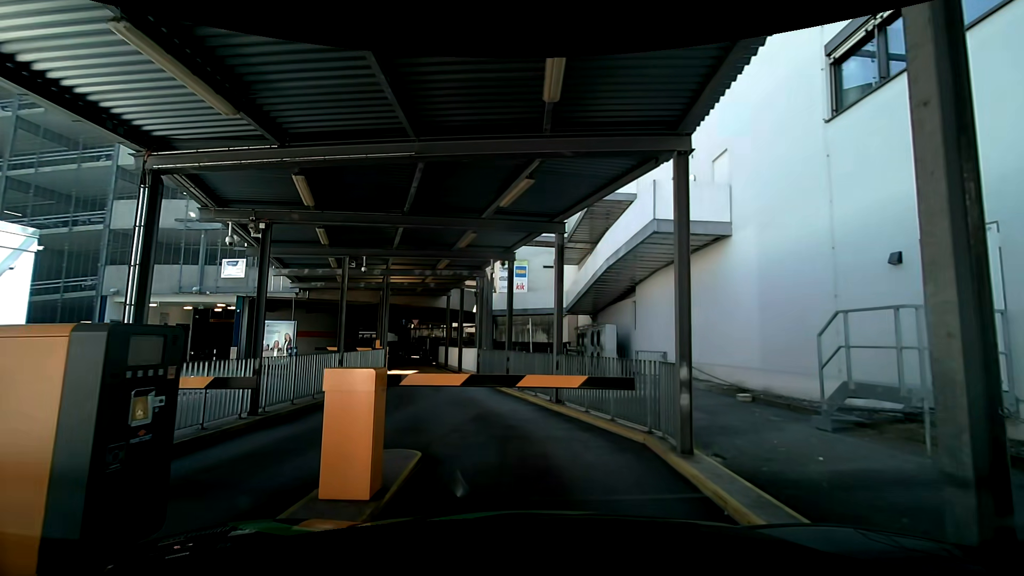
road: service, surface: asphalt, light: Day
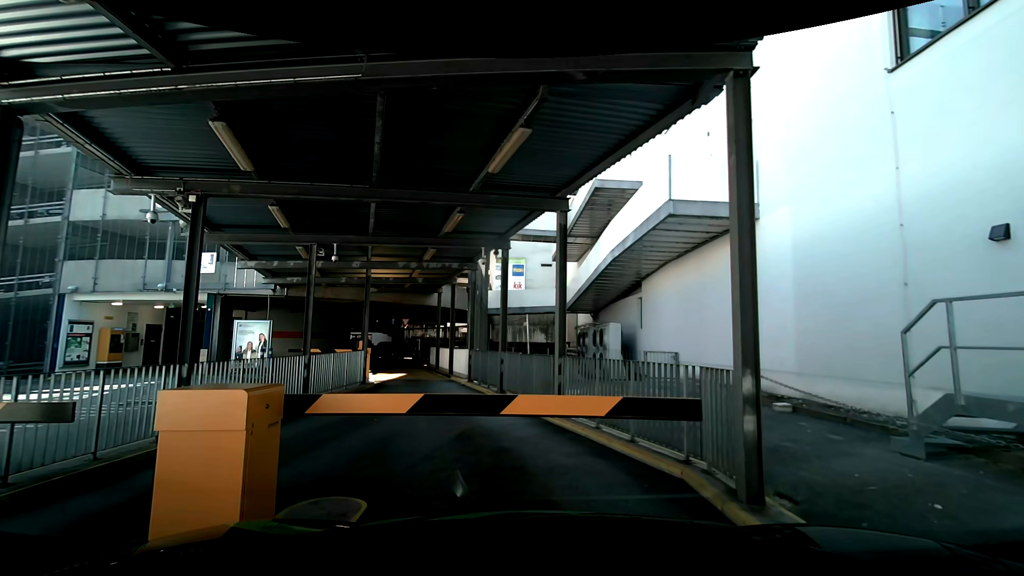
(0.0, +1.8) m; 0°
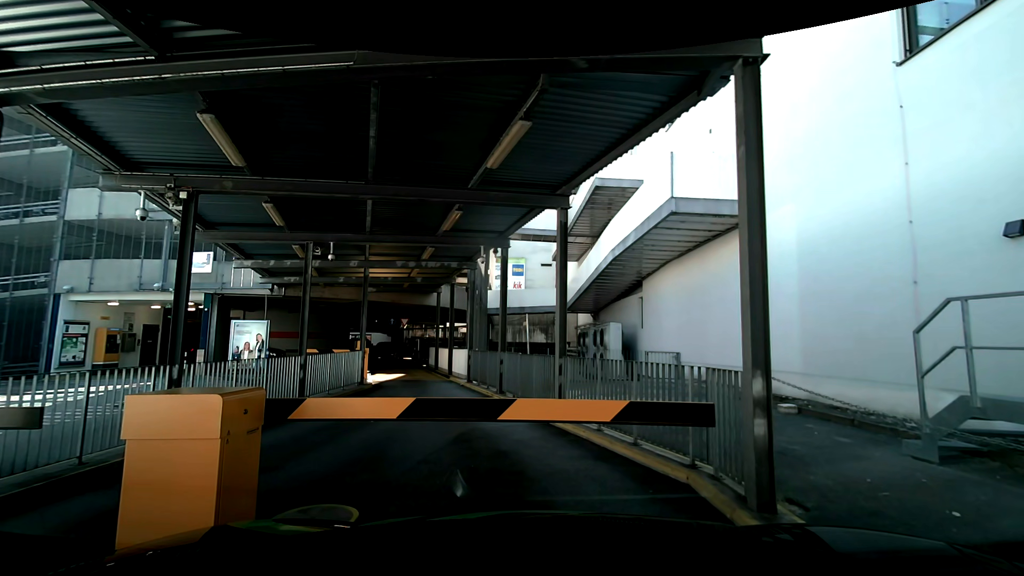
(0.0, +0.2) m; 0°
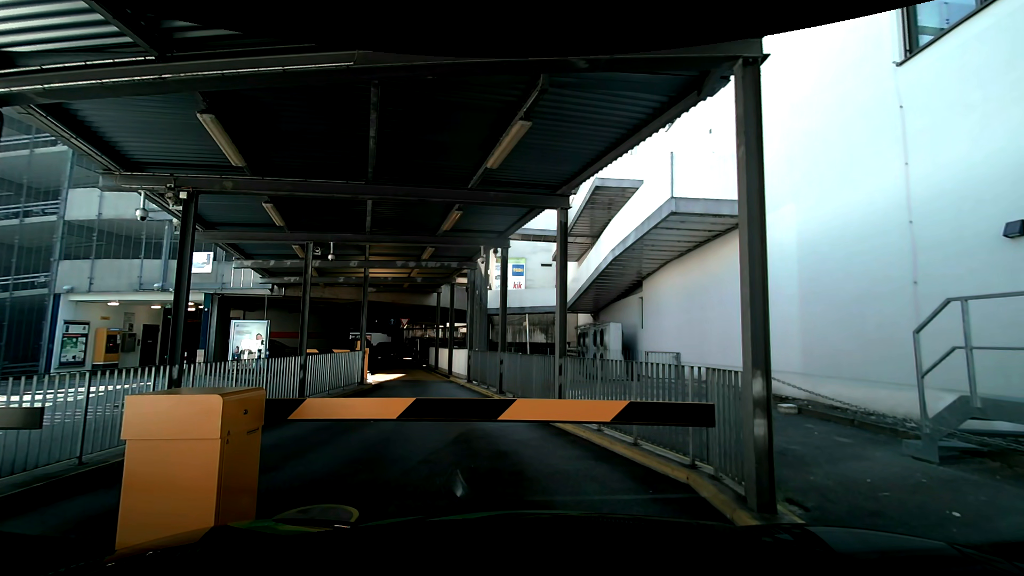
(0.0, 0.0) m; 0°
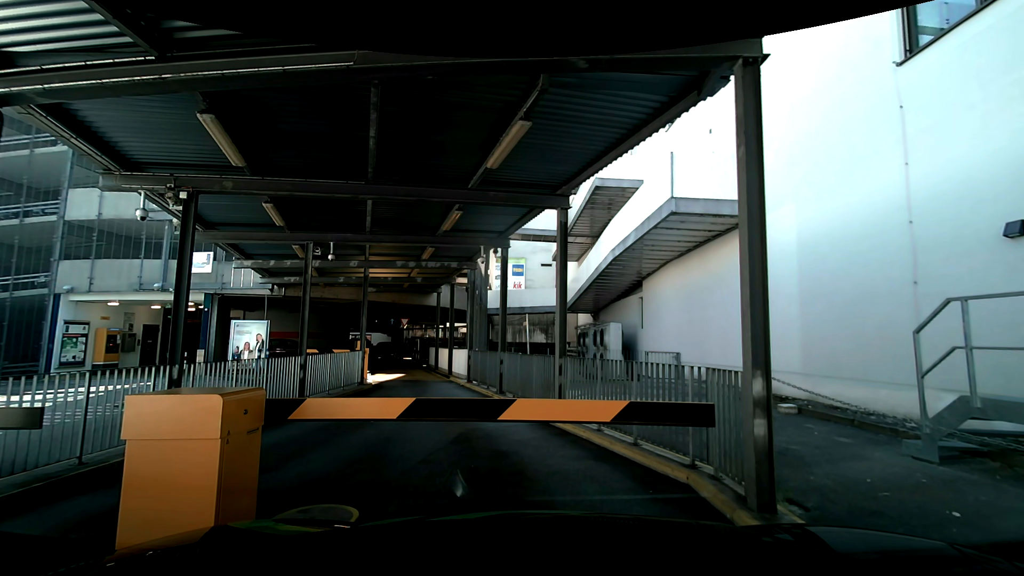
(0.0, 0.0) m; 0°
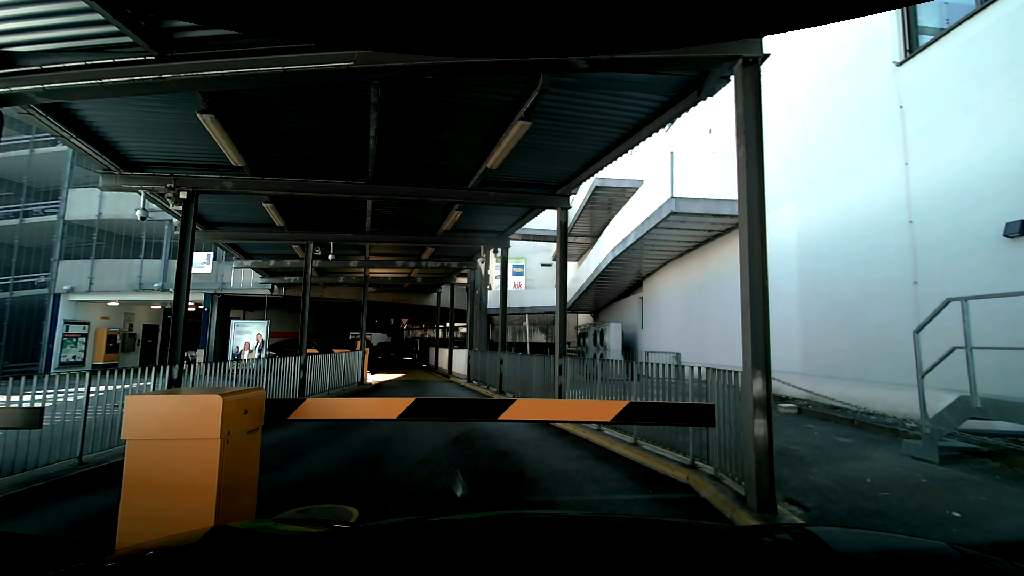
(0.0, 0.0) m; 0°
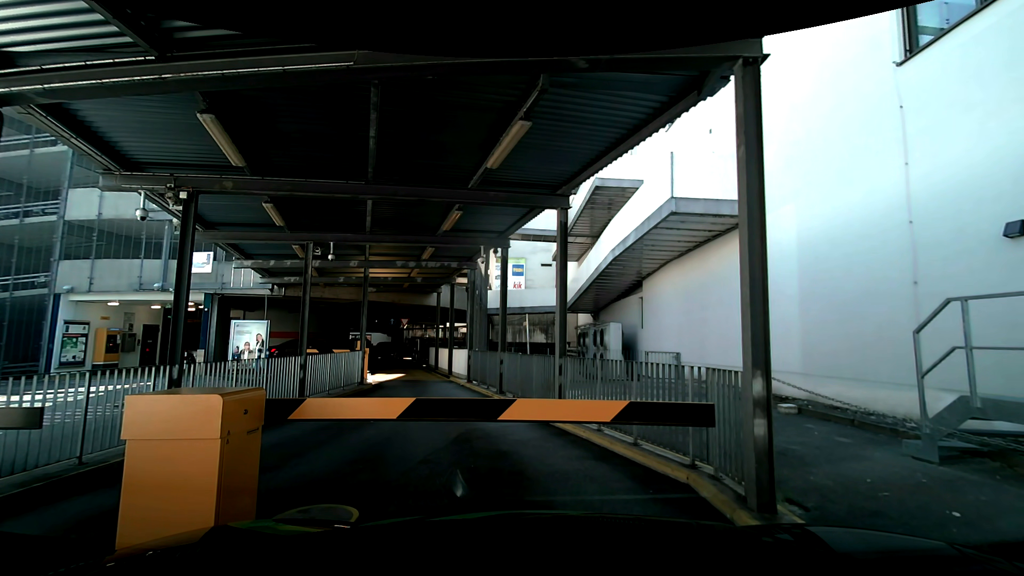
(0.0, 0.0) m; 0°
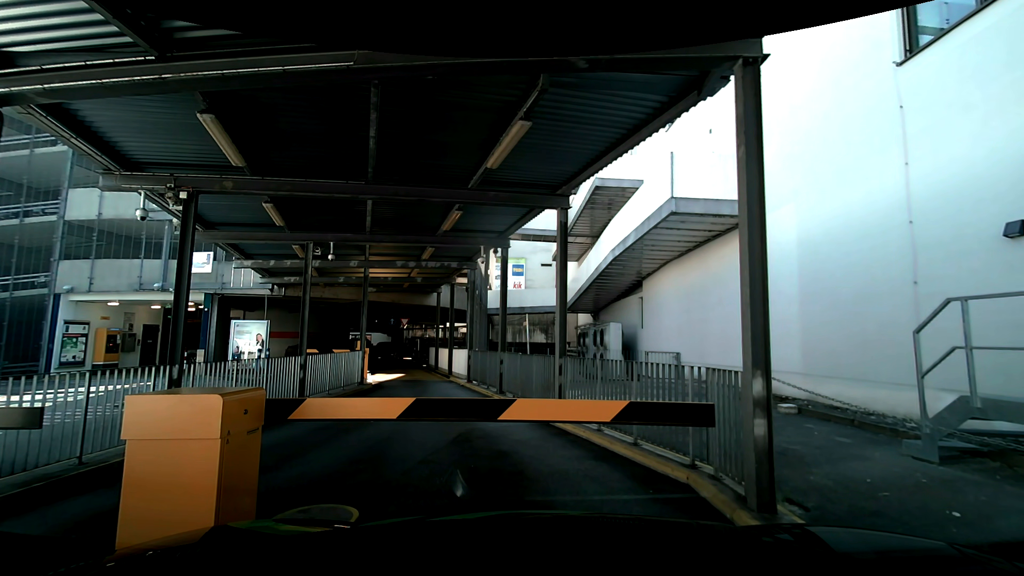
(0.0, 0.0) m; 0°
